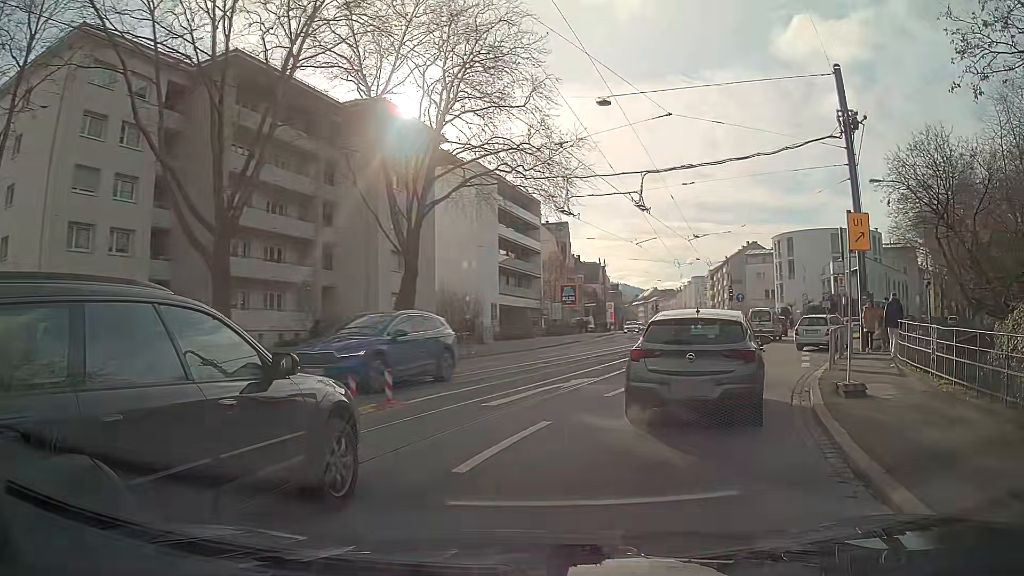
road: primary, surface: asphalt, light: Day
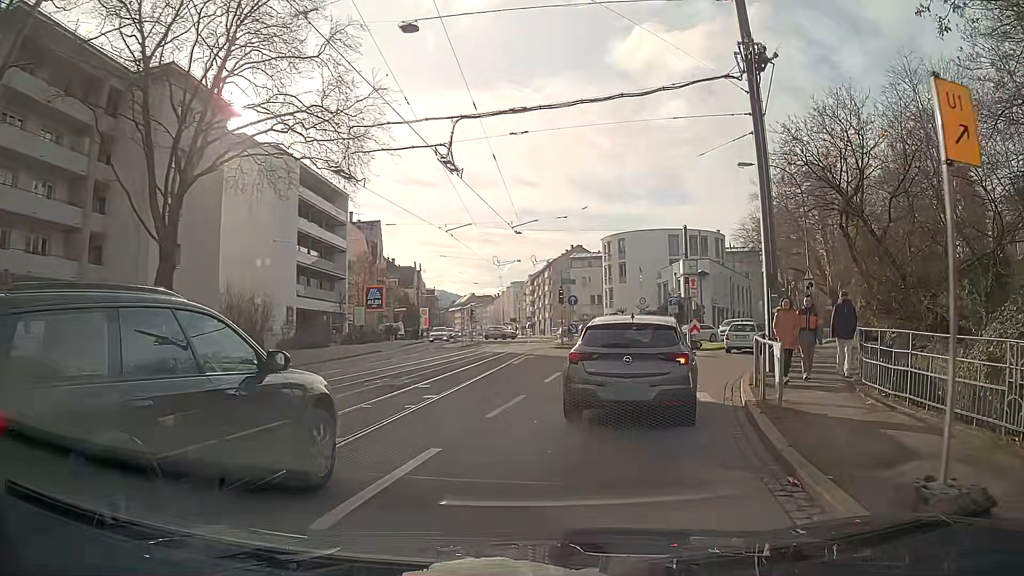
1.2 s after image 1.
(+1.0, +7.3) m; +14°
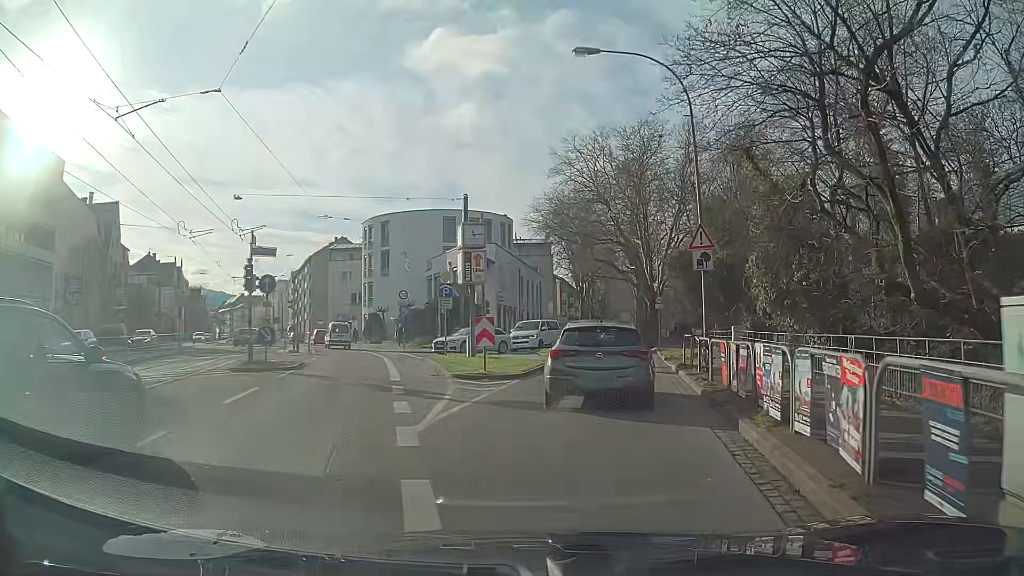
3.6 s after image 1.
(+2.7, +16.2) m; +17°
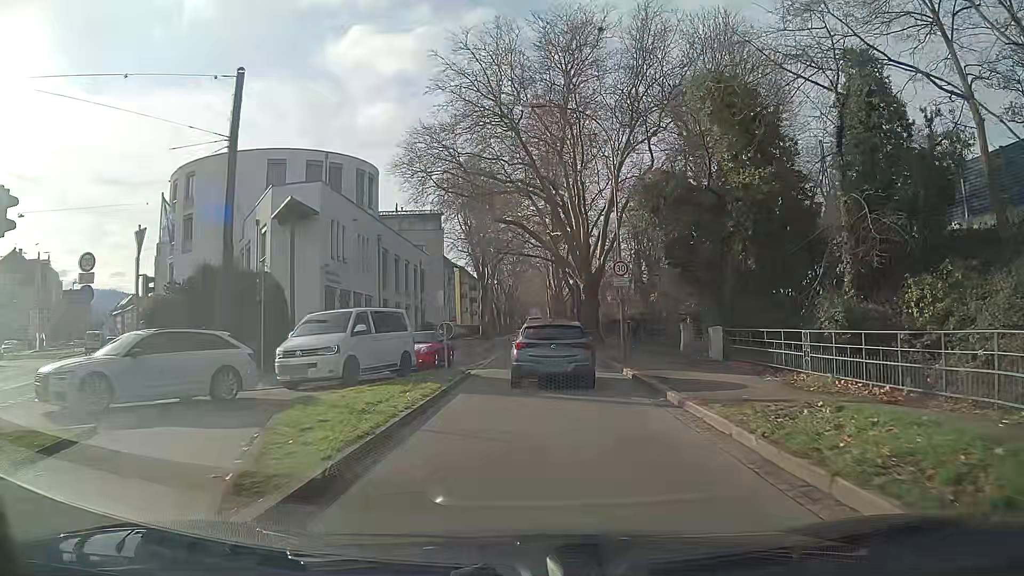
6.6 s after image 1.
(+1.9, +24.5) m; +6°
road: secondary
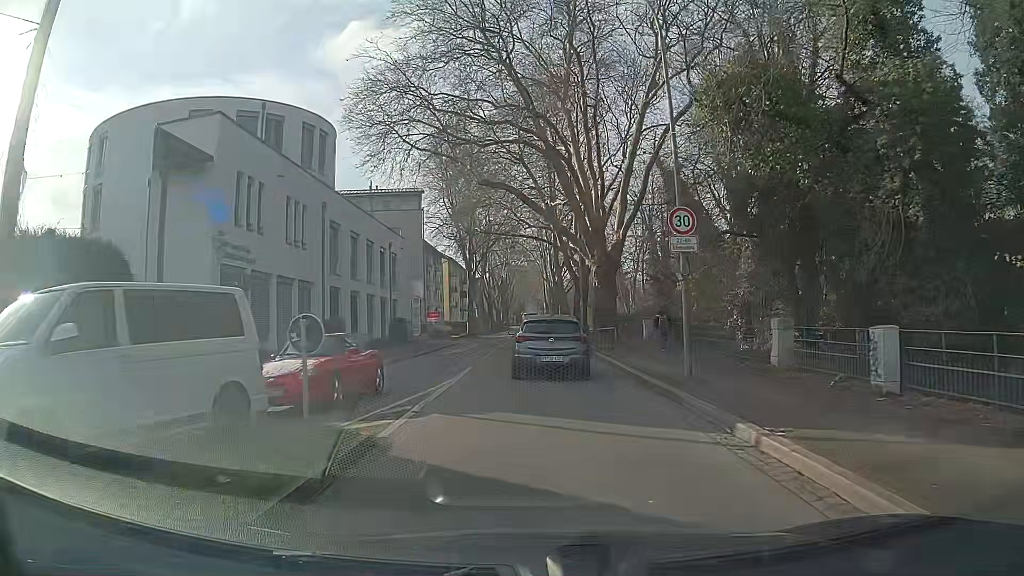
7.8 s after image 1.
(+0.1, +11.0) m; +1°
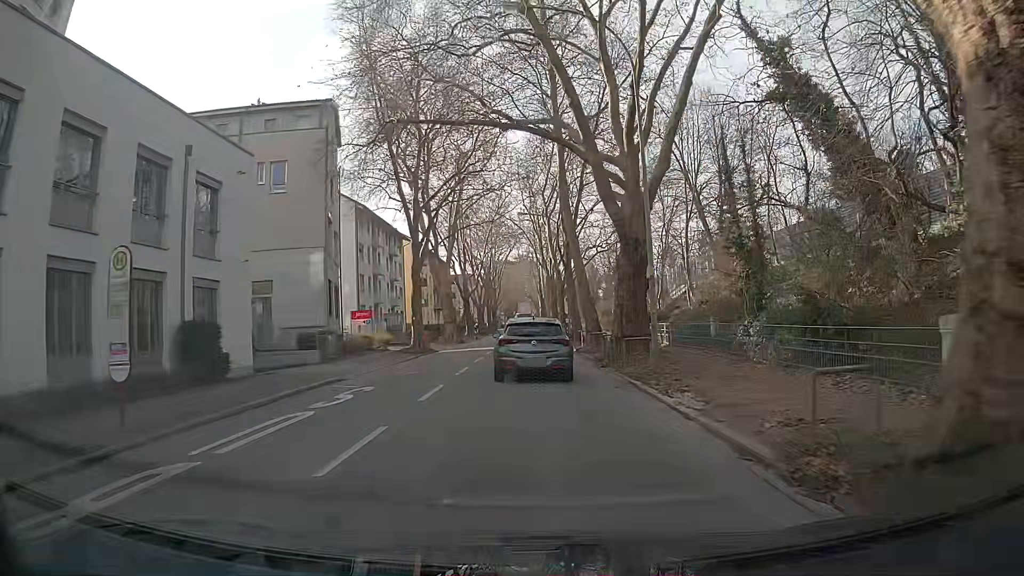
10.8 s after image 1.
(+0.1, +28.3) m; 0°
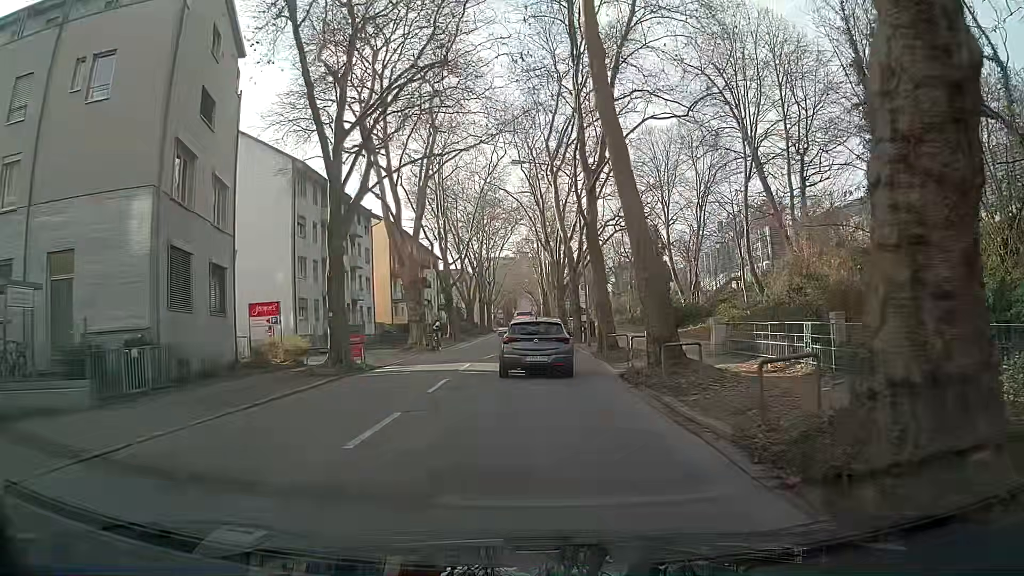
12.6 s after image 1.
(-0.1, +16.6) m; 0°
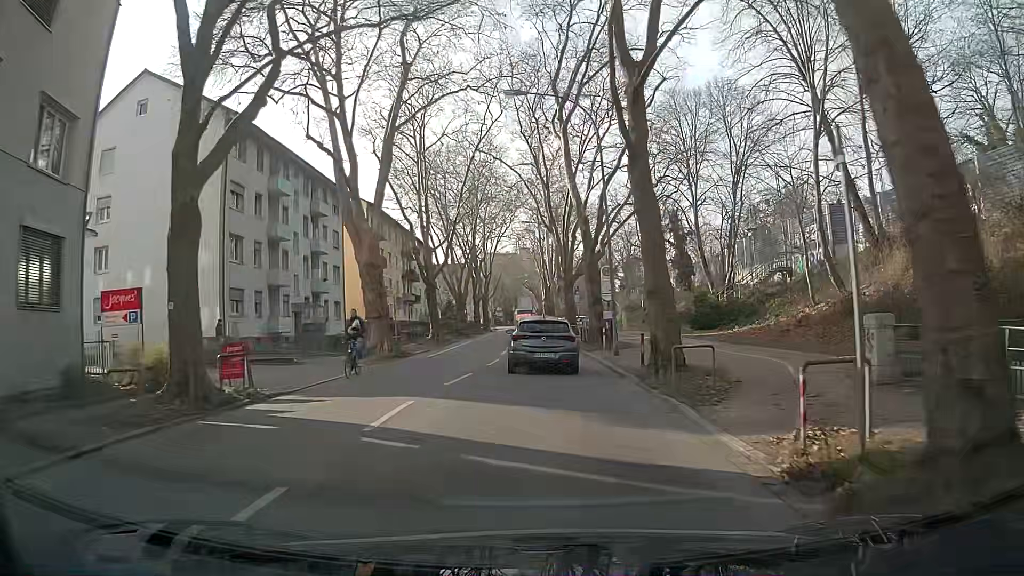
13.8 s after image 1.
(-0.1, +11.0) m; -1°
(0, +10) (0, +20) (+1, +30) (+1, +40) (0, +50) (0, +60) (0, +70) (+1, +80) (+1, +90) (+1, +100) m
